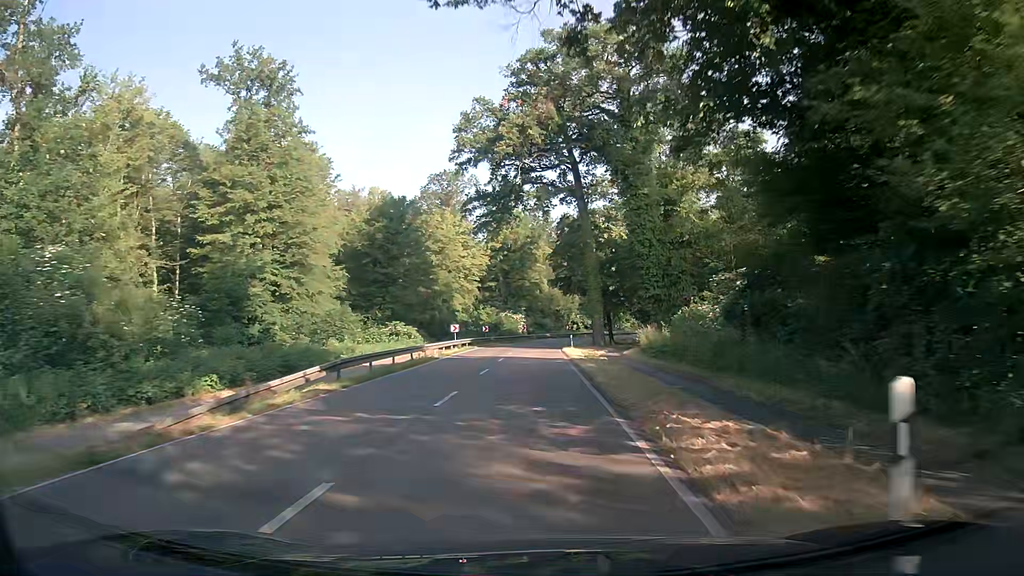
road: secondary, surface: asphalt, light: Day
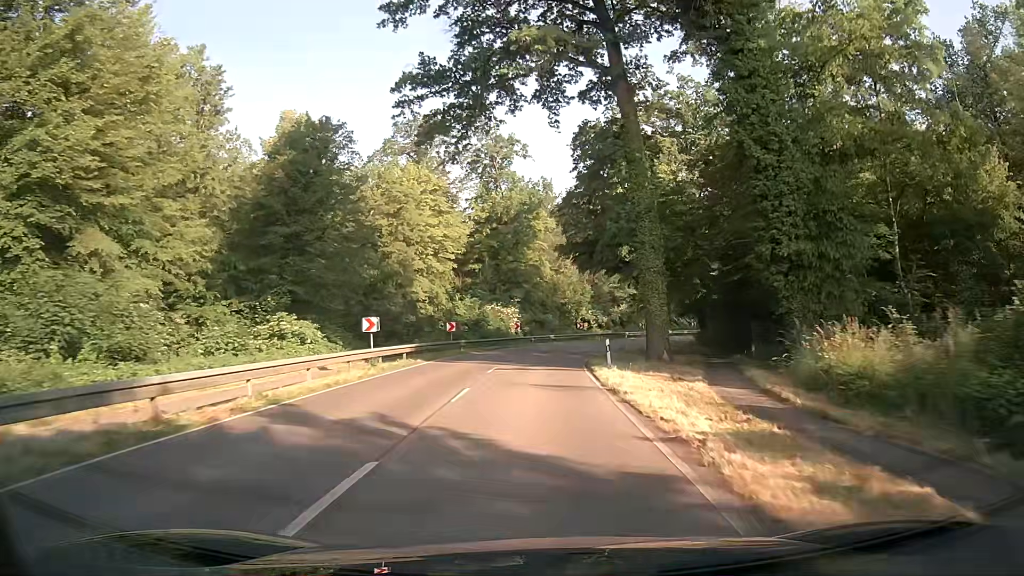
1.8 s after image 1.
(-0.1, +26.4) m; 0°
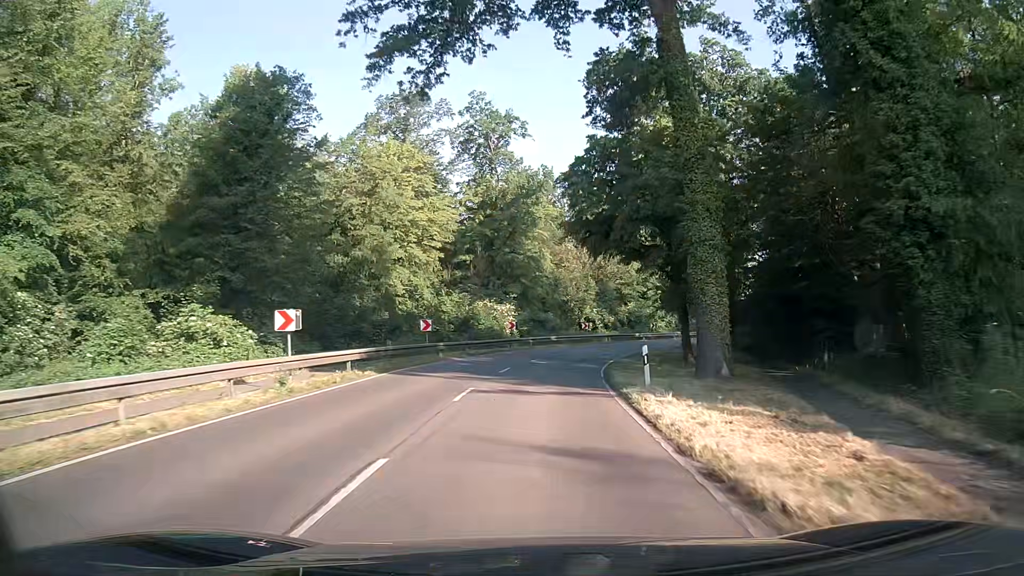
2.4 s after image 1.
(0.0, +8.8) m; 0°
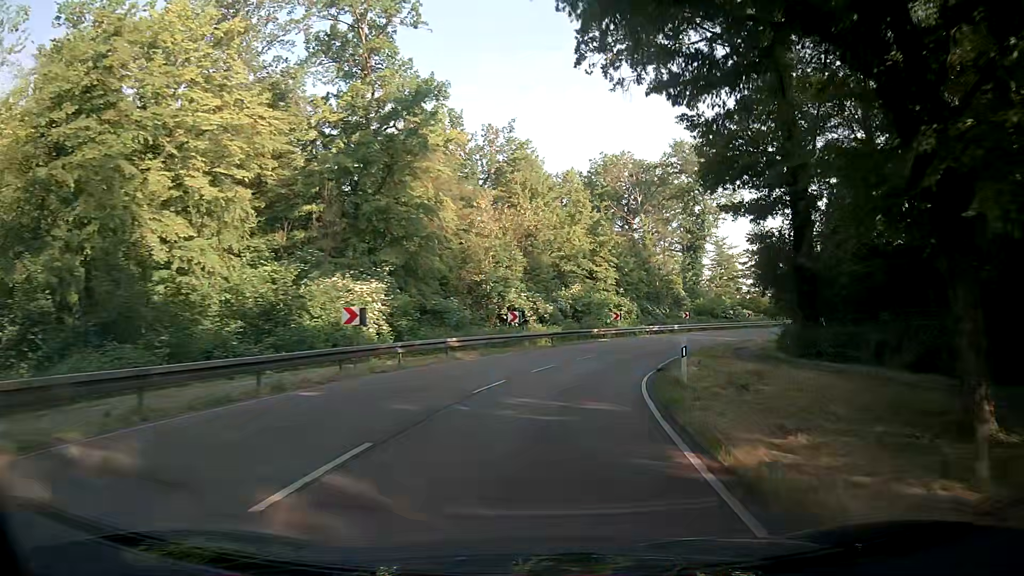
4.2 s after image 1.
(+1.1, +26.4) m; +7°
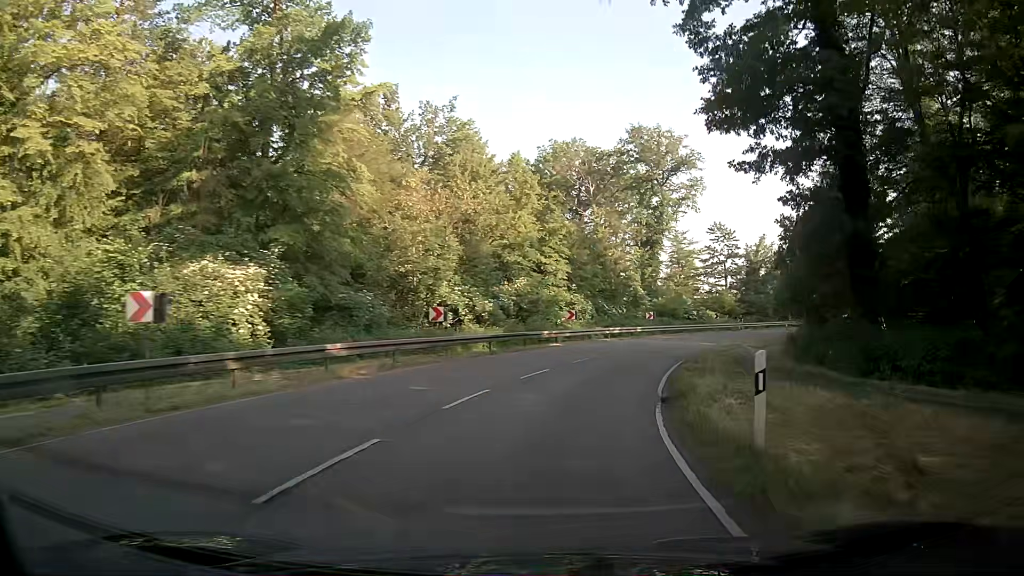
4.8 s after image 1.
(+0.3, +8.8) m; +5°
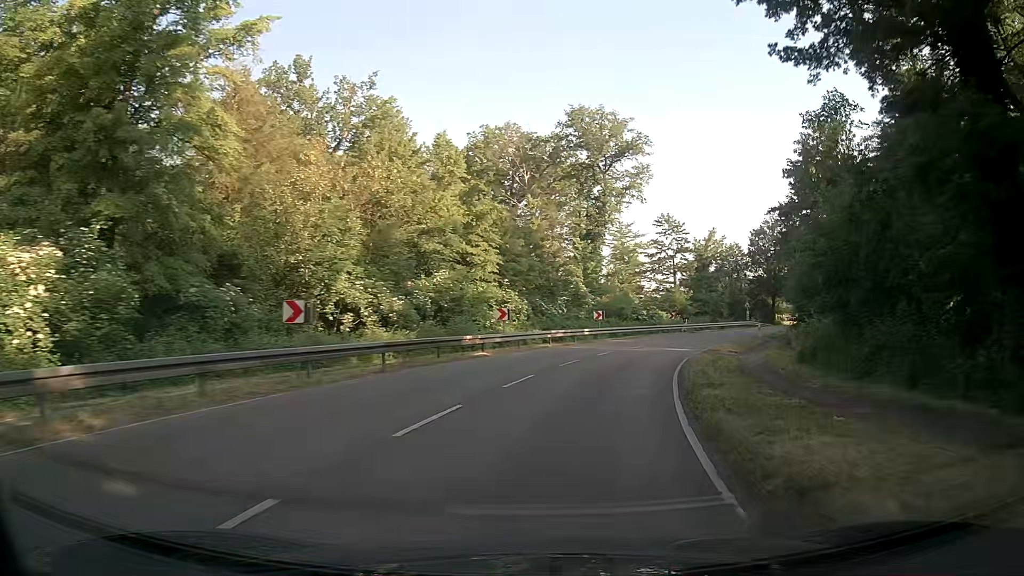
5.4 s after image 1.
(+0.4, +8.7) m; +5°
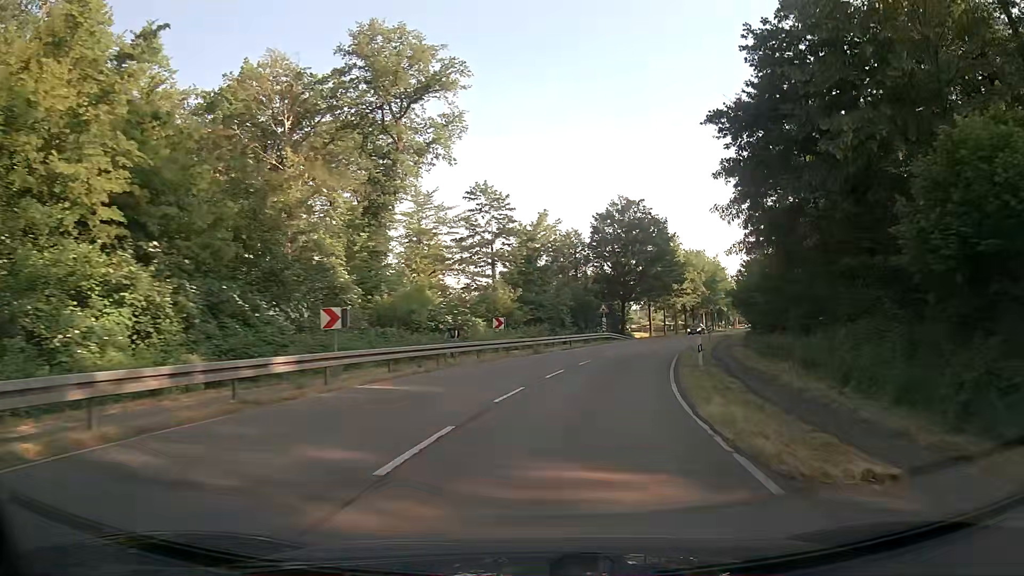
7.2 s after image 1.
(+3.8, +25.5) m; +17°
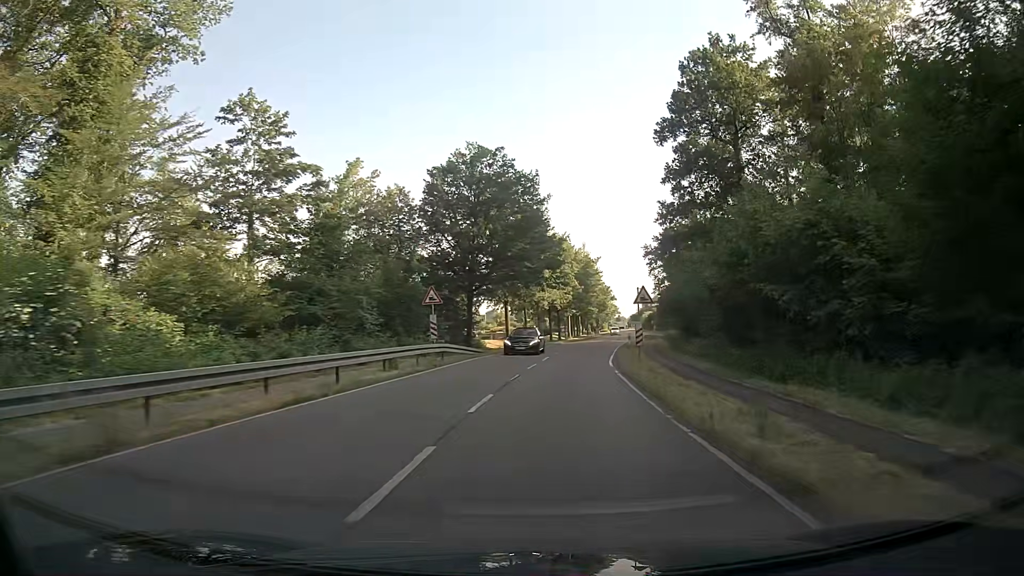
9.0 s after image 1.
(+3.0, +25.6) m; +13°
(0, +10) (+1, +20) (+2, +30) (+3, +40) (+5, +50) (+7, +60) (+9, +69) (+11, +79) (+13, +89) (+15, +99) m
